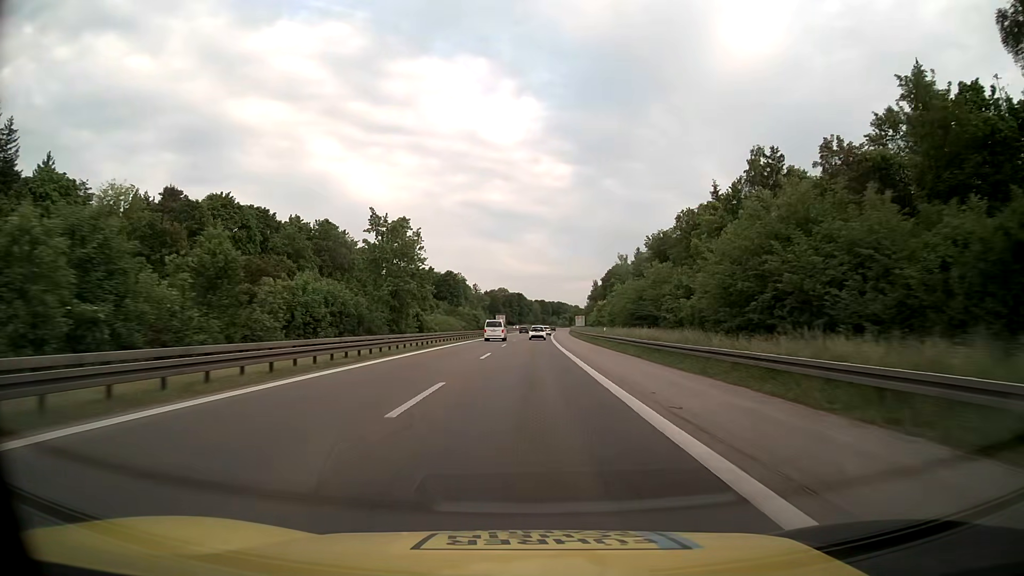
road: motorway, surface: asphalt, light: Day
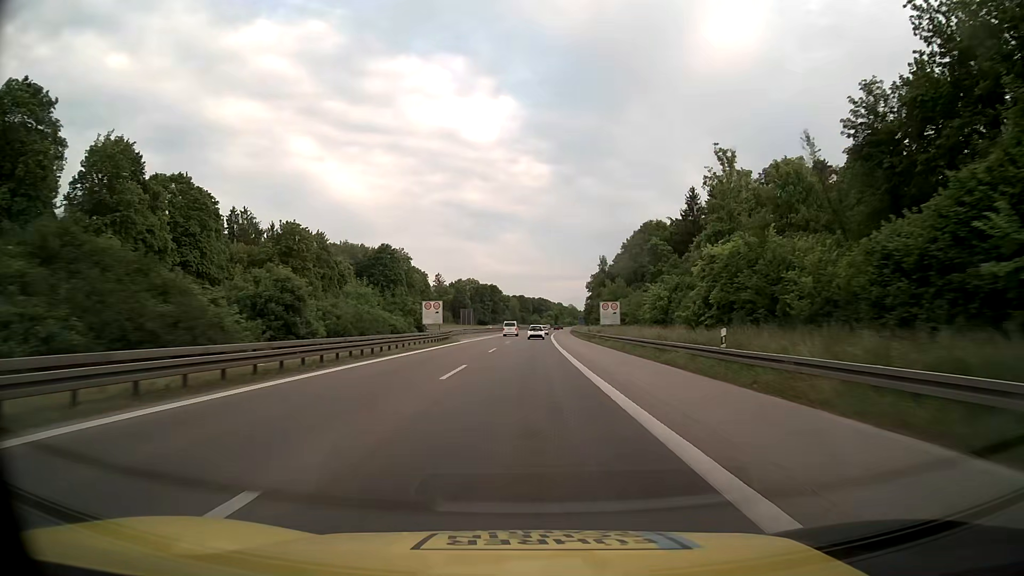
(+1.4, +83.3) m; +2°
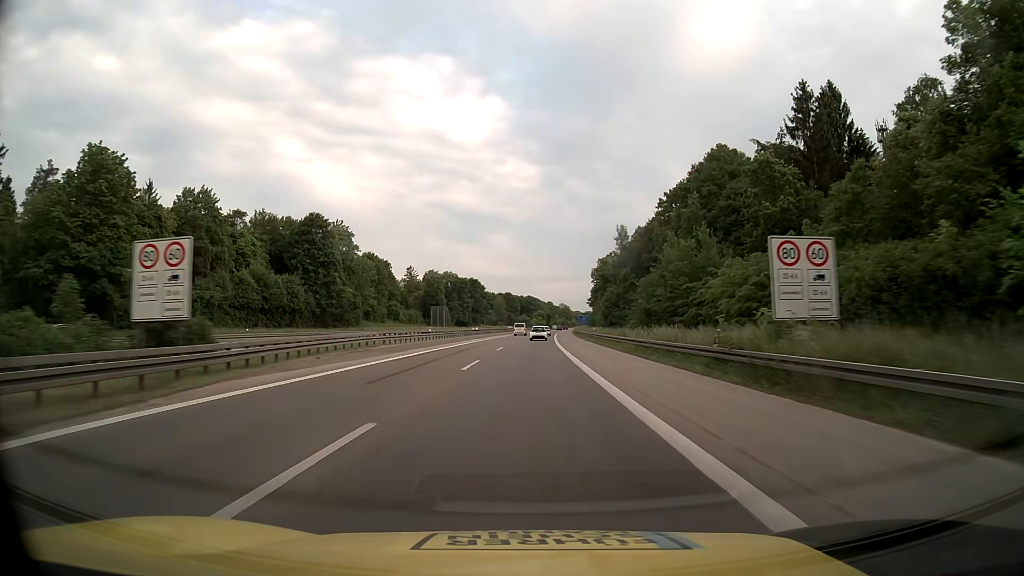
(+0.5, +50.3) m; +1°
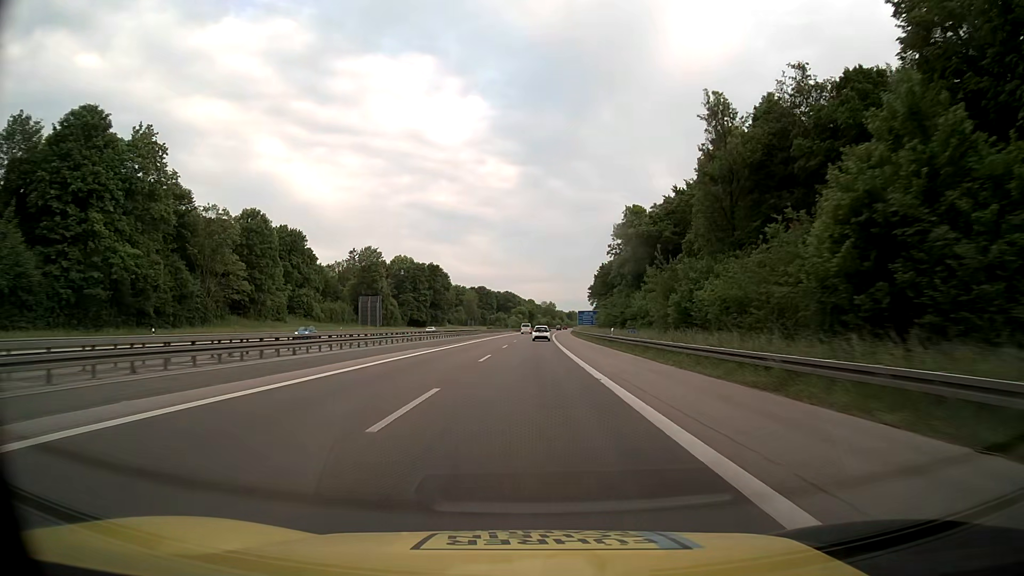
(+0.9, +67.0) m; +2°
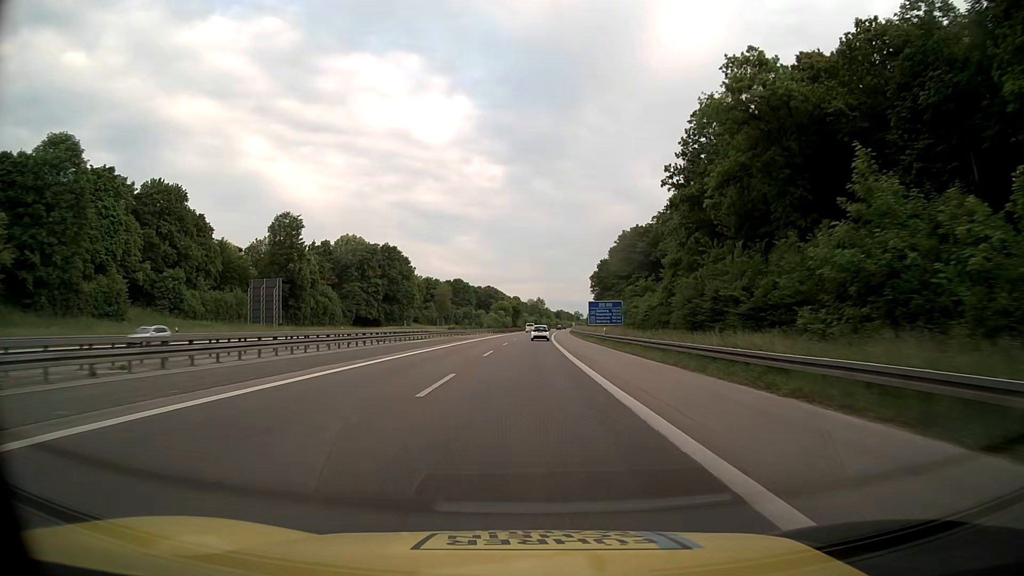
(+0.5, +50.0) m; +1°
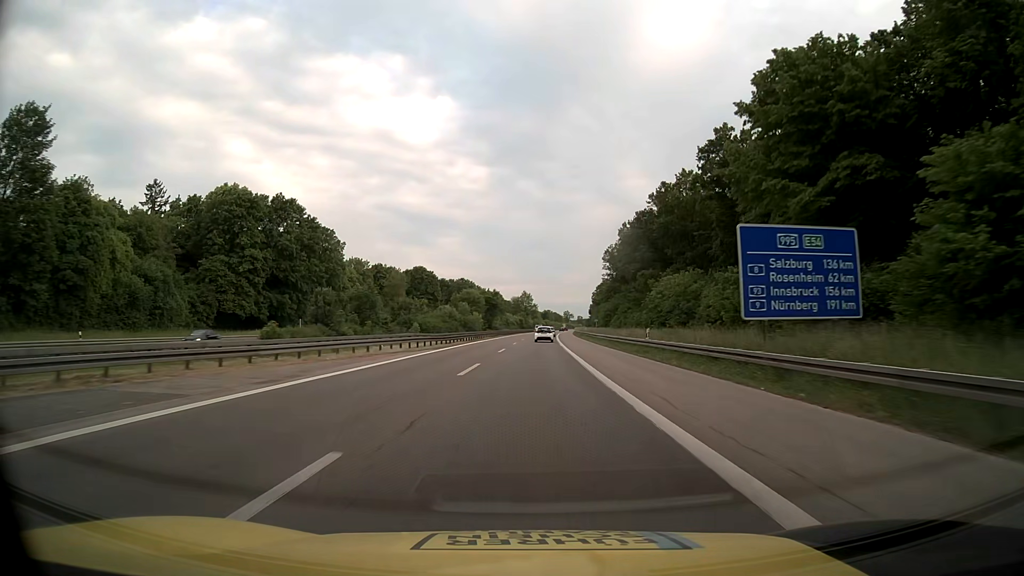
(+0.7, +66.2) m; +1°
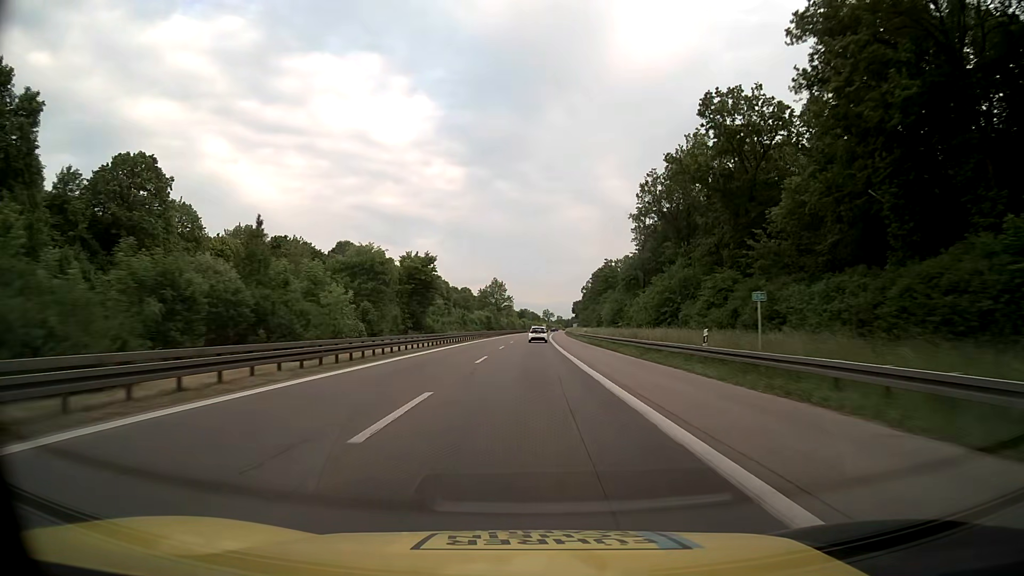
(+1.1, +65.7) m; +2°
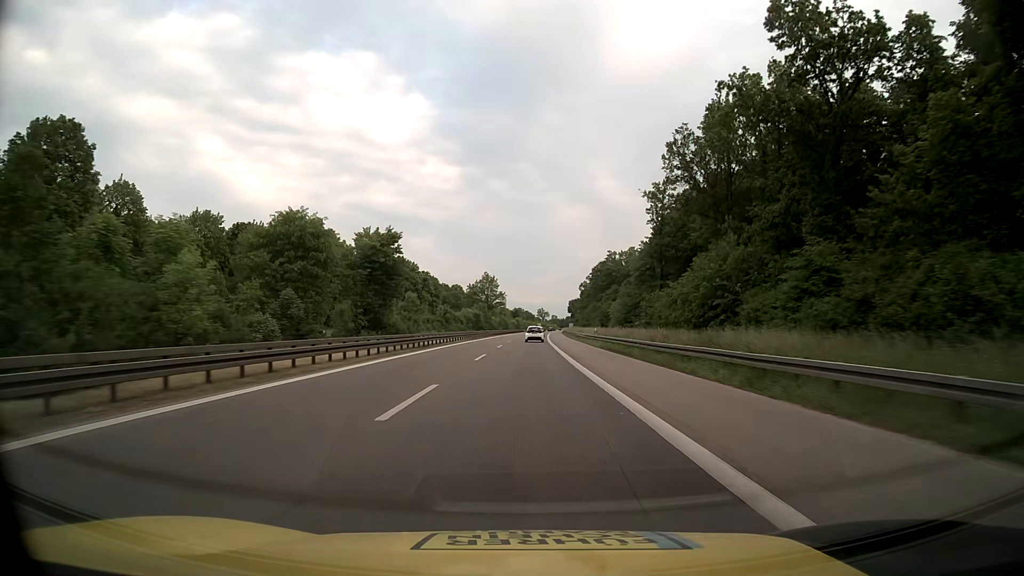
(+0.1, +16.4) m; 0°
(0, +10) (0, +20) (0, +30) (0, +40) (+1, +50) (+1, +60) (+1, +70) (+1, +80) (+1, +90) (+2, +100) m
